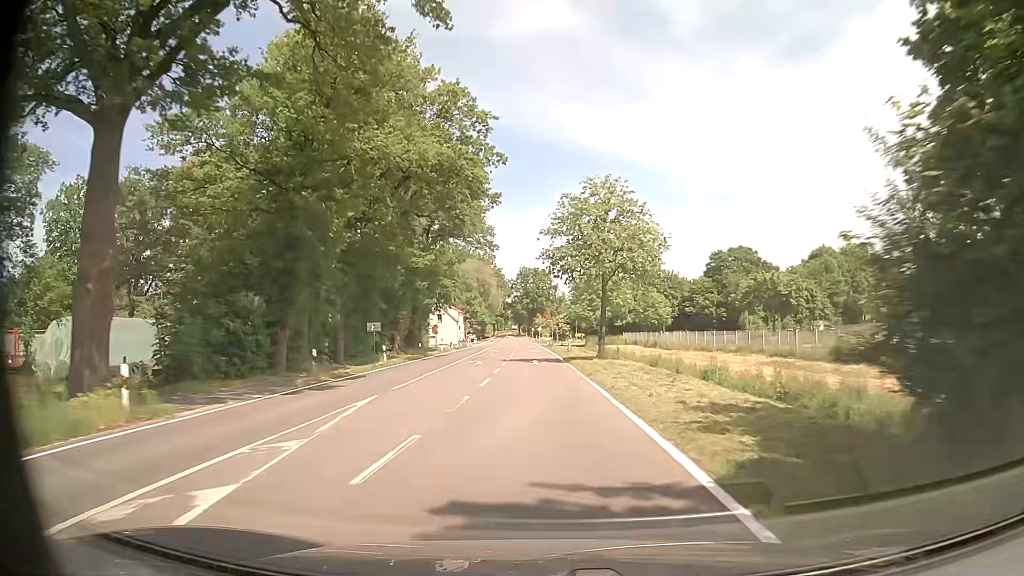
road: tertiary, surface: asphalt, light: Day
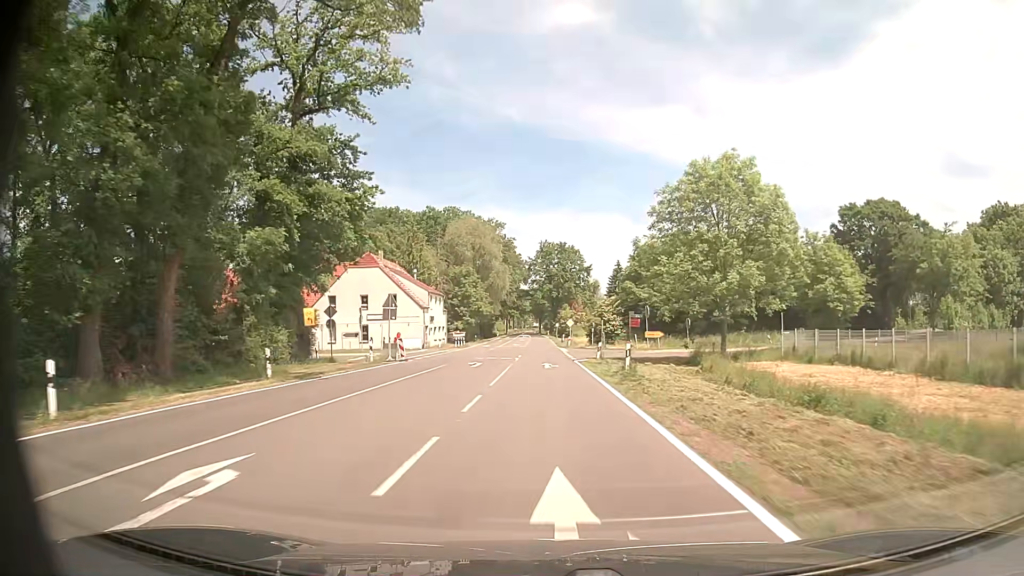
(-1.0, +54.6) m; -2°
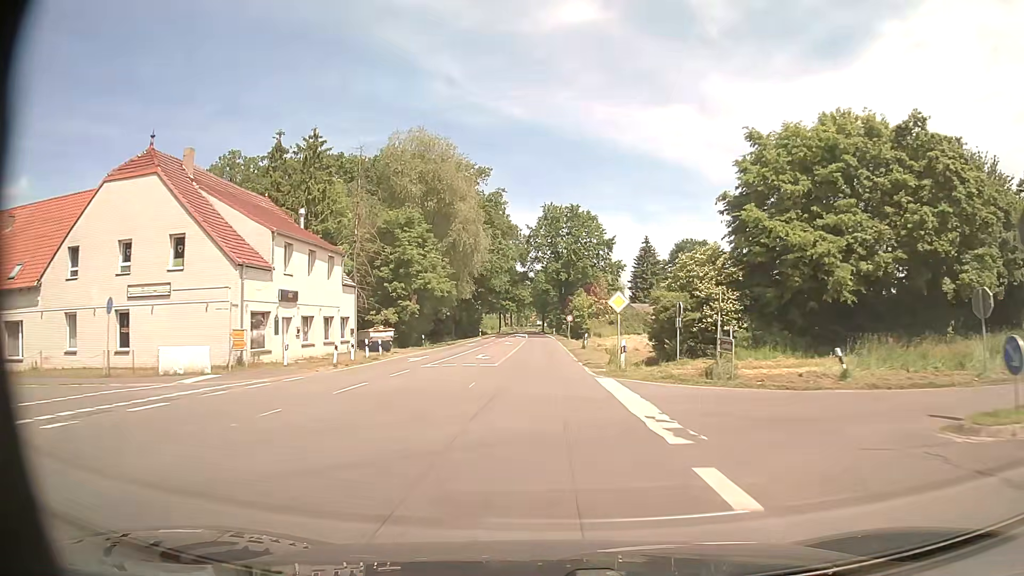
(-0.2, +43.8) m; -1°
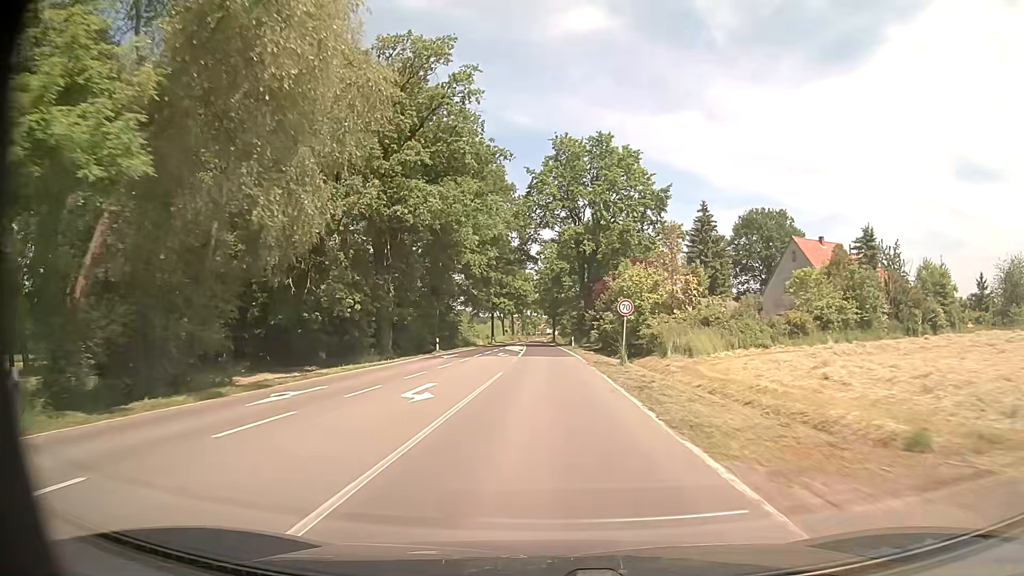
(-0.2, +43.8) m; -1°
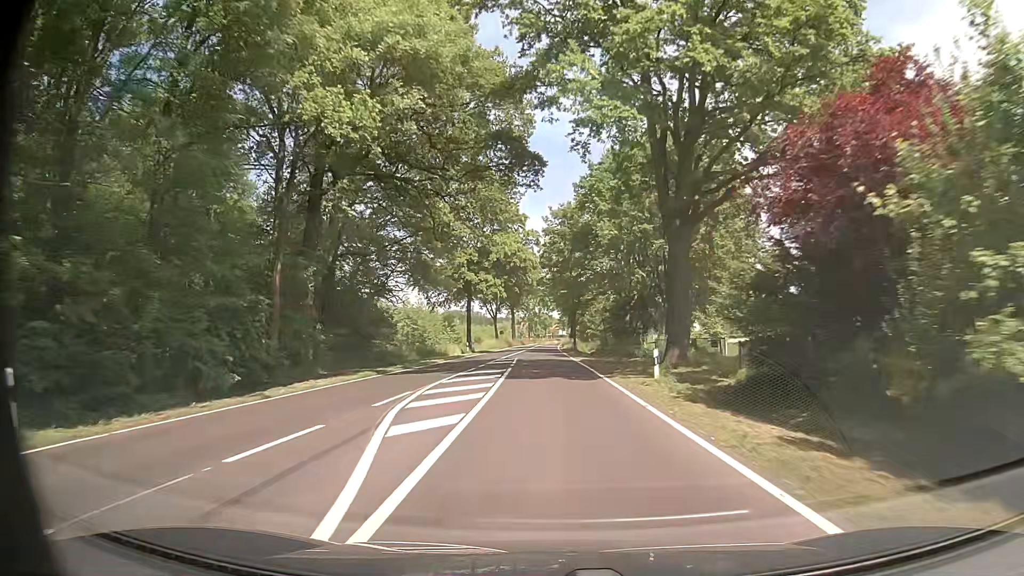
(-0.4, +43.5) m; -1°
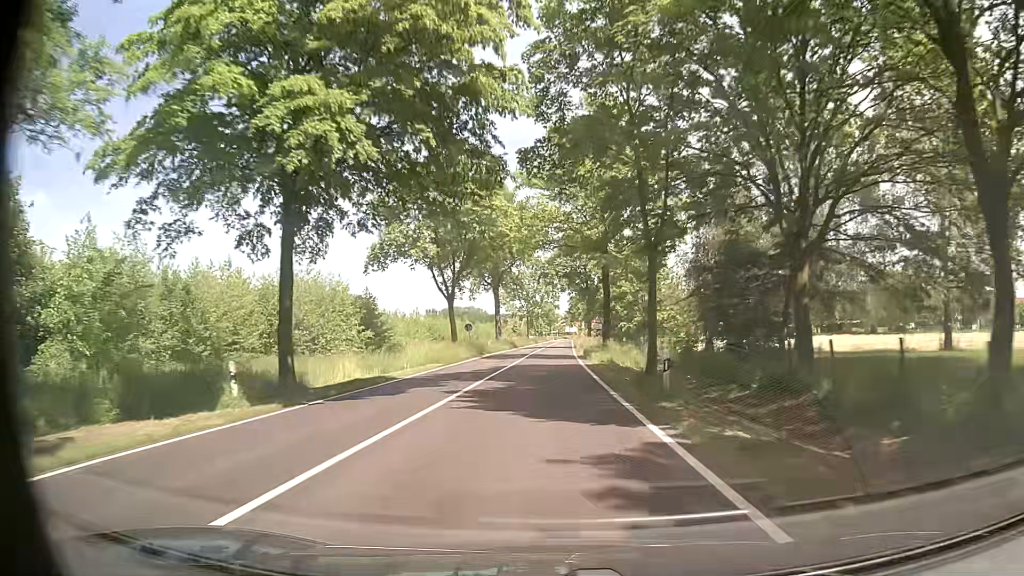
(-0.1, +43.6) m; 0°
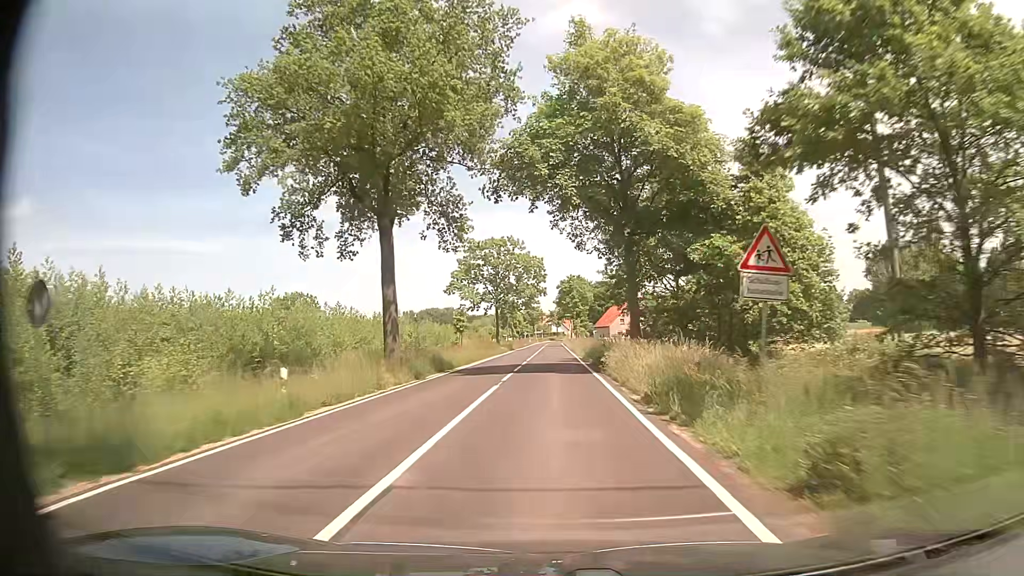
(+0.3, +43.7) m; +2°
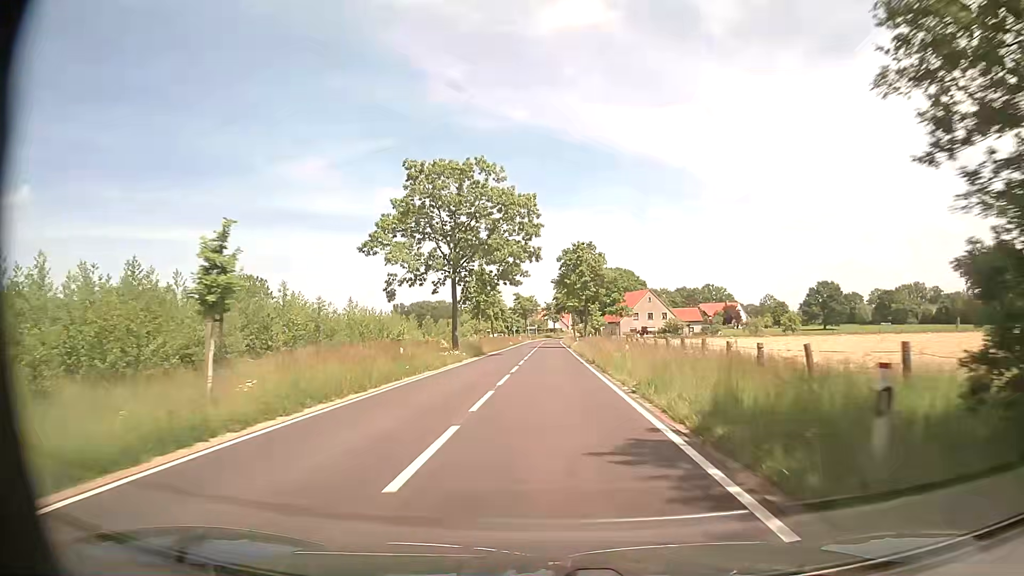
(-0.1, +32.8) m; -1°
(0, +10) (0, +20) (0, +30) (+1, +40) (+1, +50) (+1, +60) (+1, +70) (+1, +80) (+1, +90) (+2, +100) m
